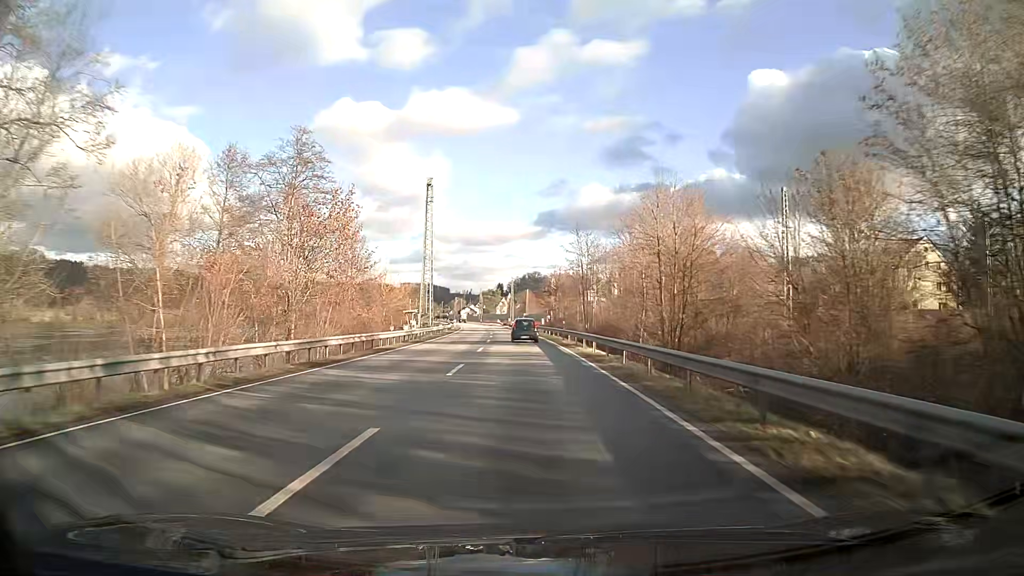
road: primary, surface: asphalt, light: Day
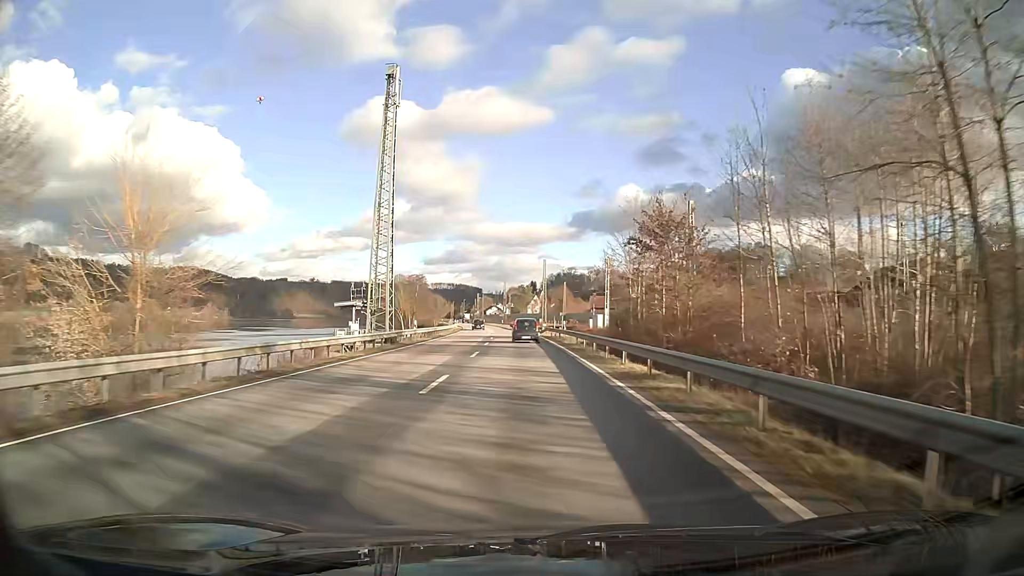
(-1.3, +52.4) m; -3°
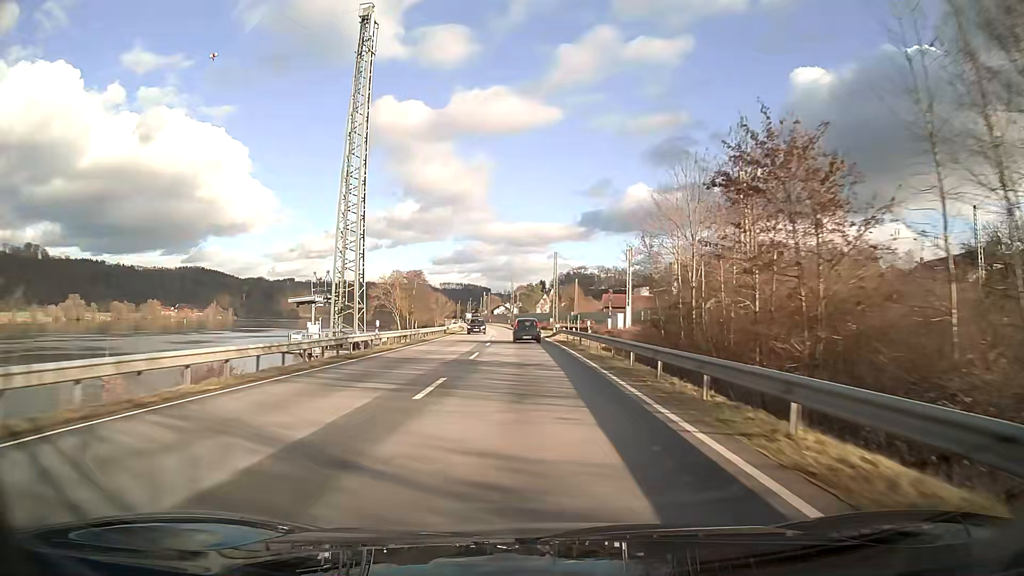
(-0.1, +13.1) m; -1°
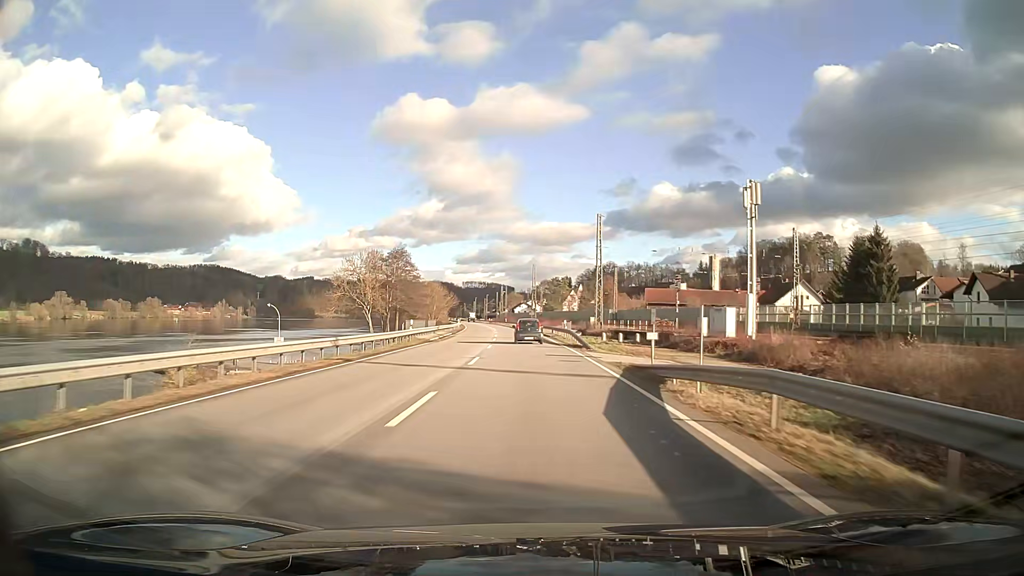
(-0.7, +39.1) m; -2°
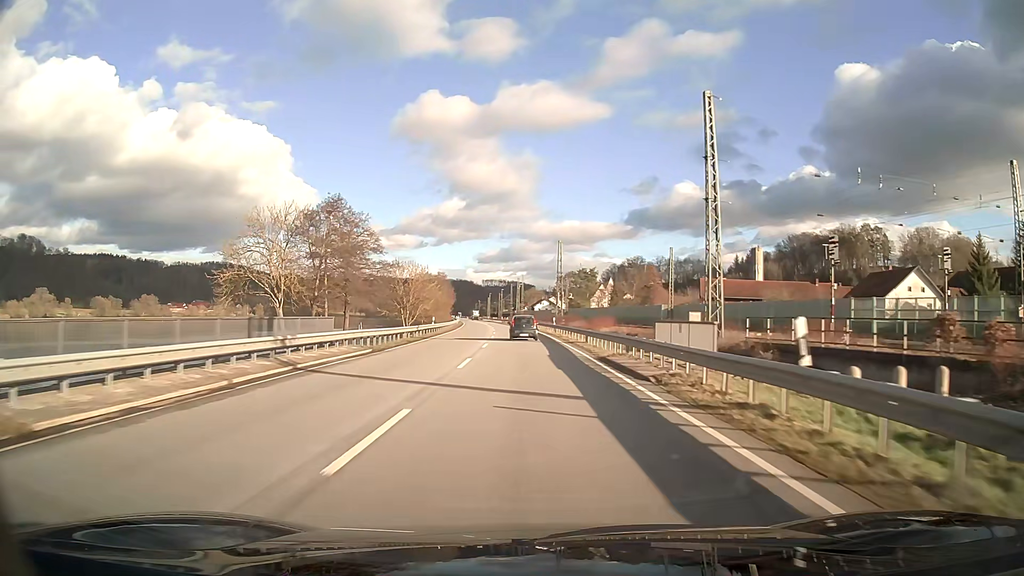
(-0.6, +39.0) m; -2°
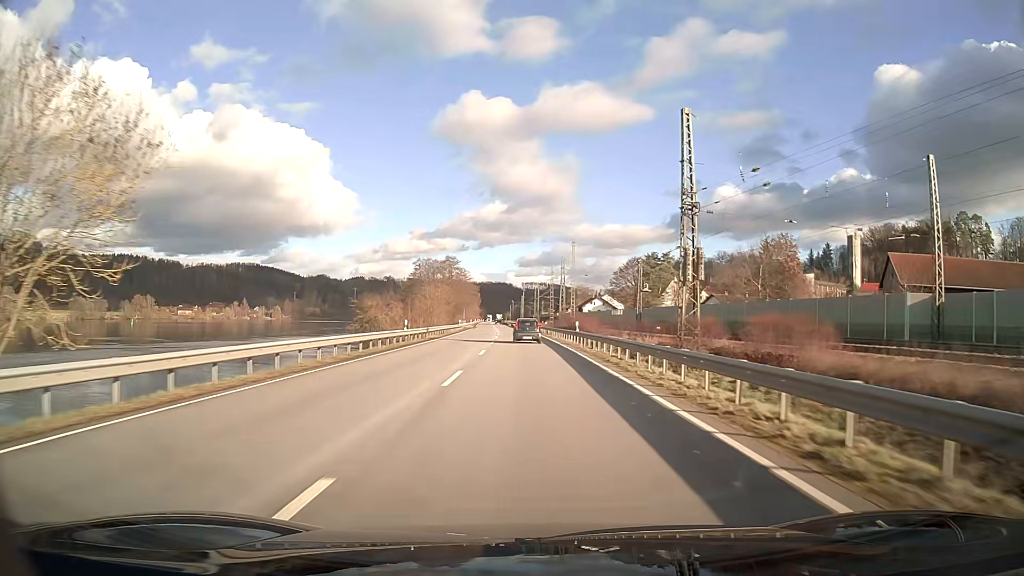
(-1.9, +64.6) m; -3°
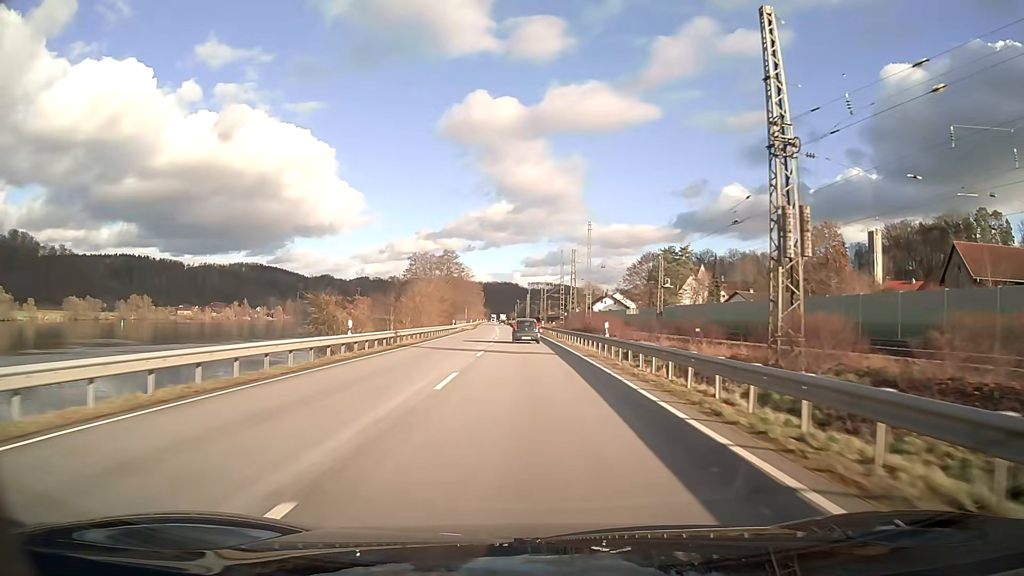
(-0.1, +12.9) m; -1°
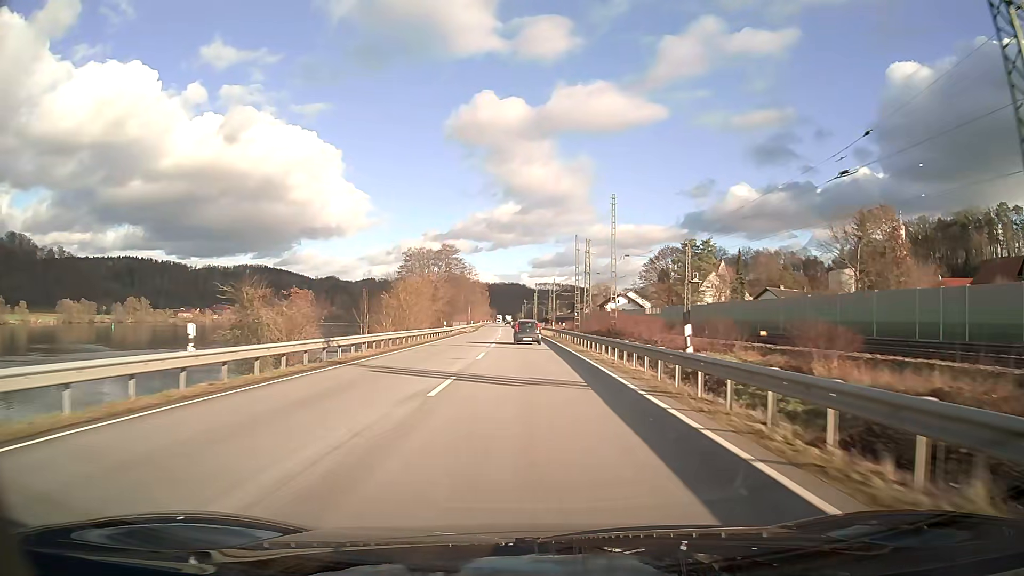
(-0.1, +12.9) m; -1°
